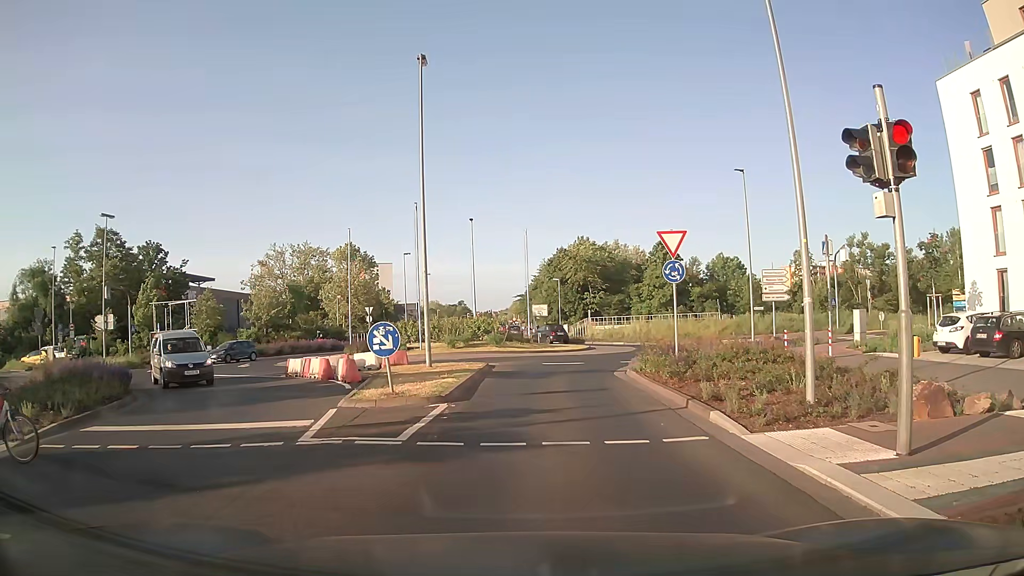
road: secondary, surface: asphalt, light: Day
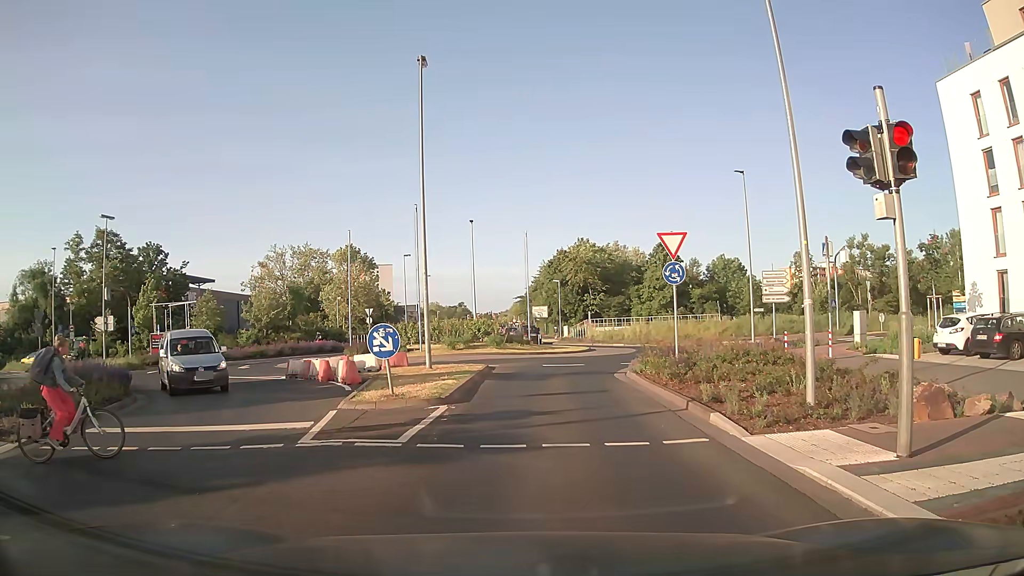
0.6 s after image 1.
(0.0, +0.1) m; 0°
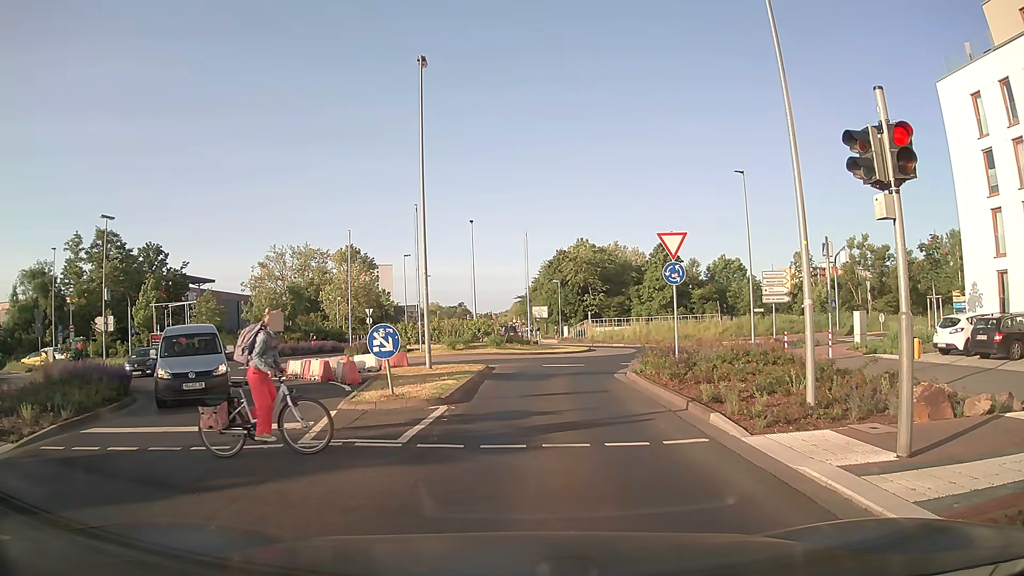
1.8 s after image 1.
(0.0, 0.0) m; 0°
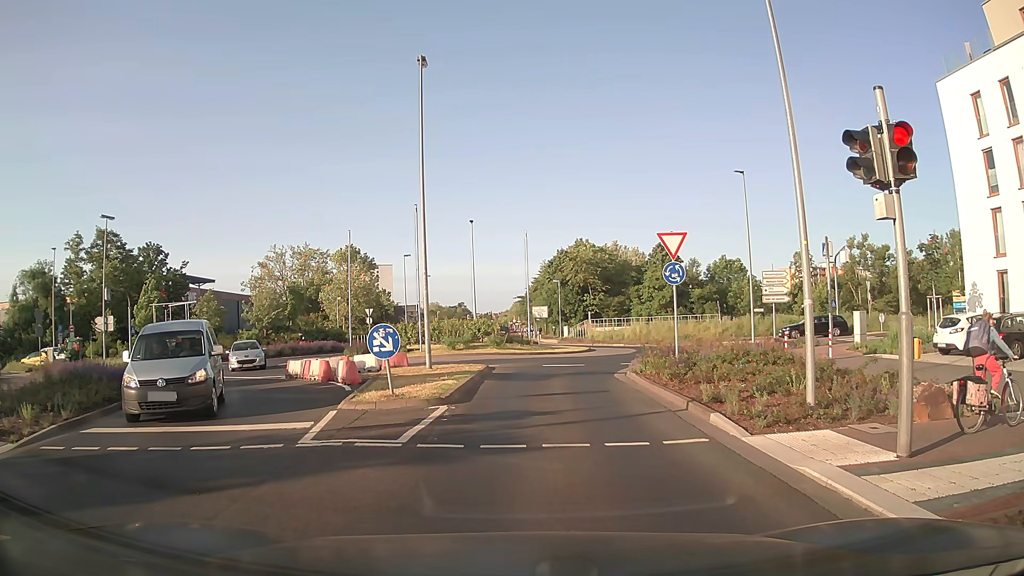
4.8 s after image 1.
(0.0, 0.0) m; 0°
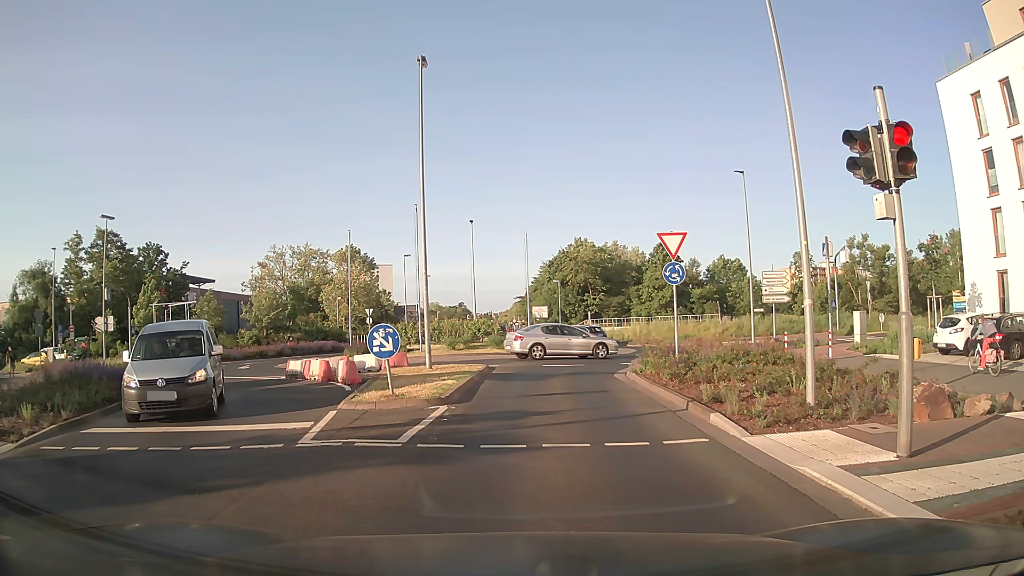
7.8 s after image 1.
(0.0, 0.0) m; 0°
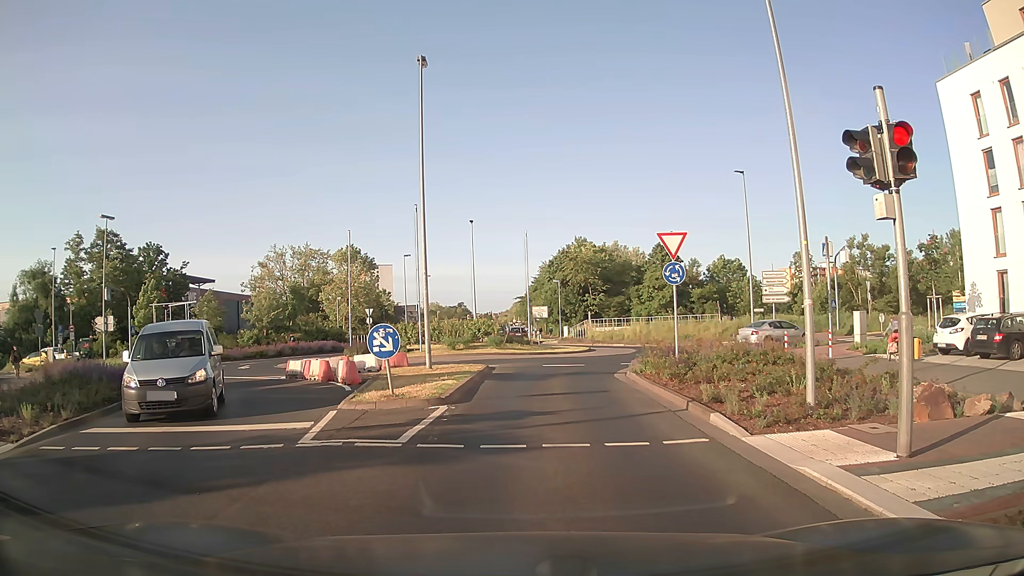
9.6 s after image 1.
(0.0, 0.0) m; 0°
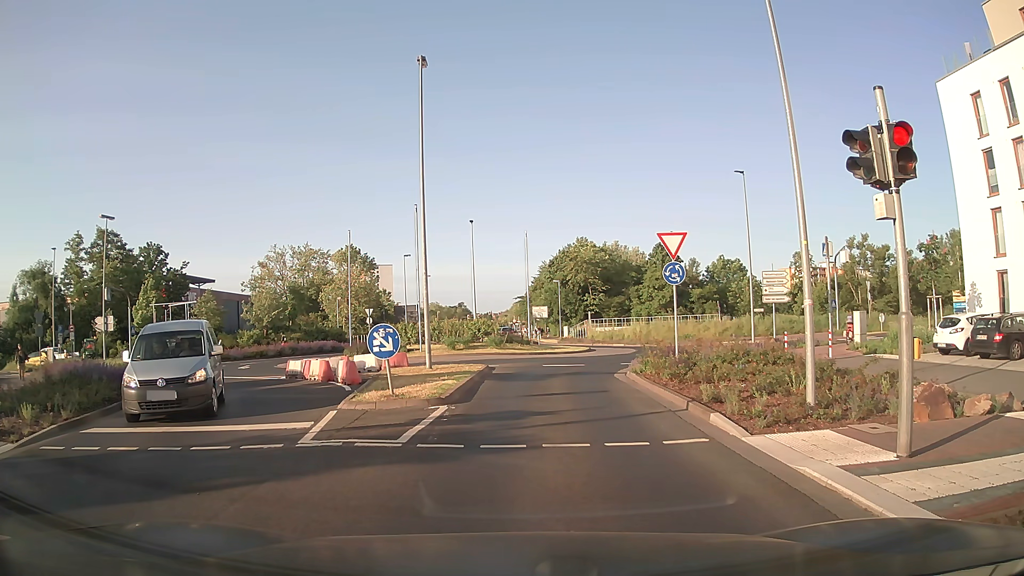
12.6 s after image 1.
(0.0, 0.0) m; 0°
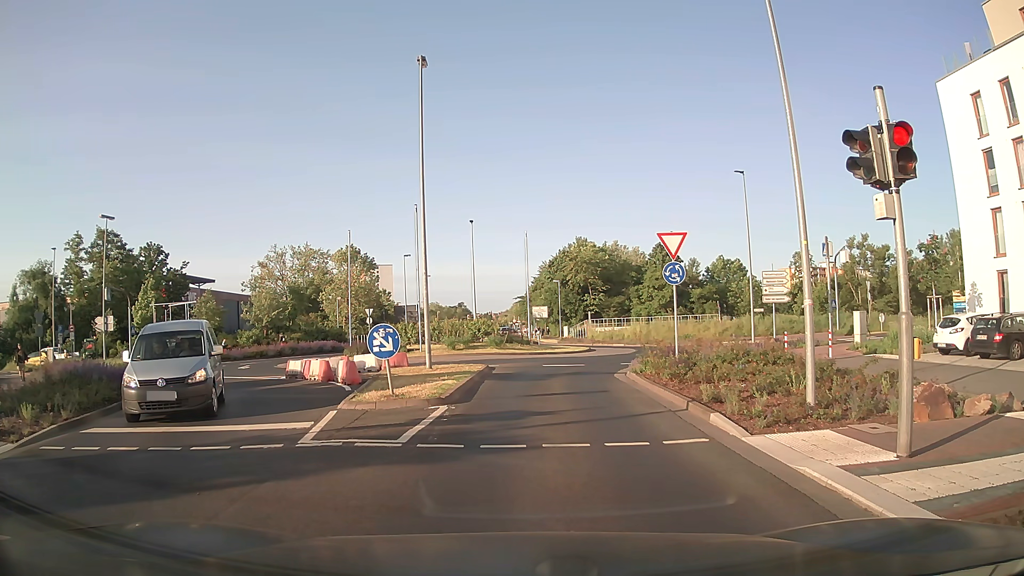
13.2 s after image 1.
(0.0, 0.0) m; 0°
(0, +10) (+1, +20) (+4, +29) (+8, +39) (+6, +48) (+2, +57) (0, +67) (-1, +77) (-1, +87) (-1, +97) m
